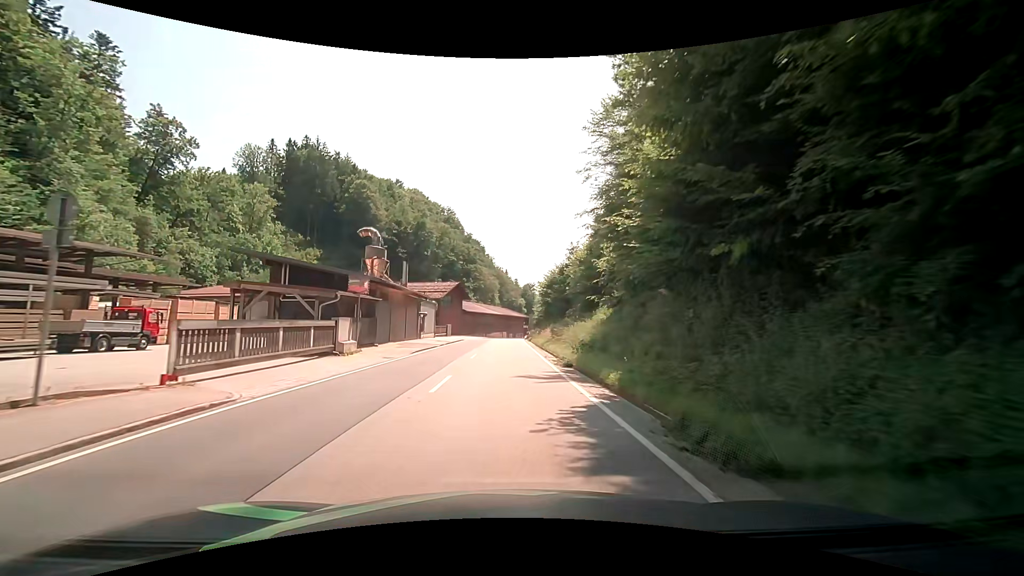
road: secondary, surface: asphalt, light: Day
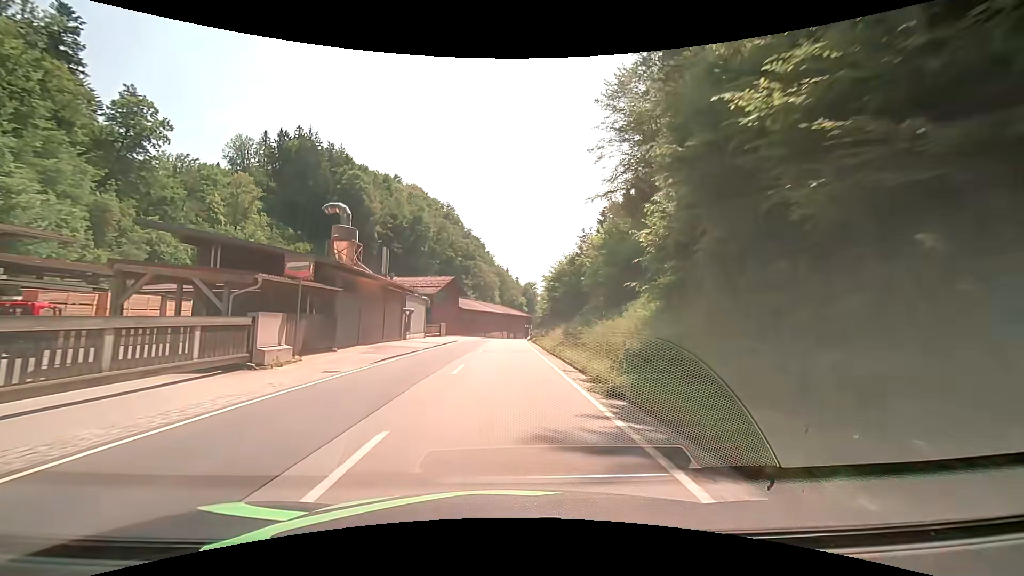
(0.0, +7.6) m; -1°
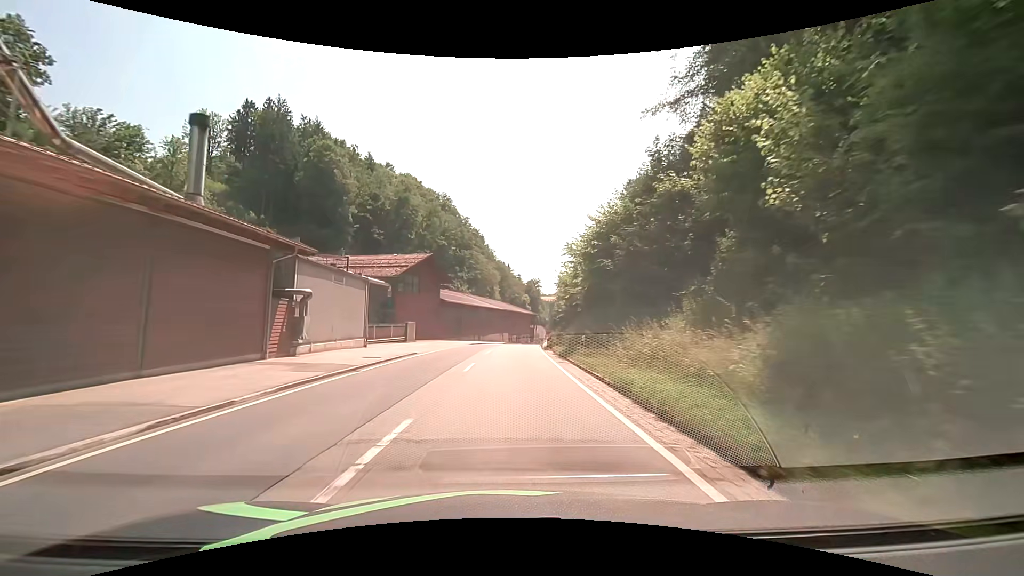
(+0.2, +22.7) m; +1°
(0, +10) (0, +20) (0, +30) (+1, +40) (+1, +50) (+2, +60) (+4, +70) (+6, +80) (+8, +89) (+10, +99) m
